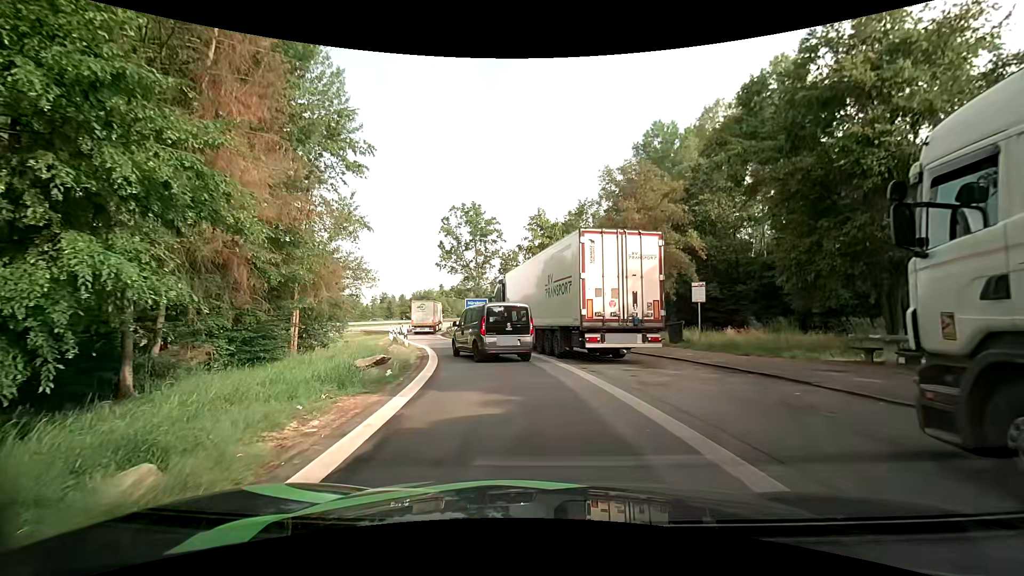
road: service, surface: asphalt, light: Day
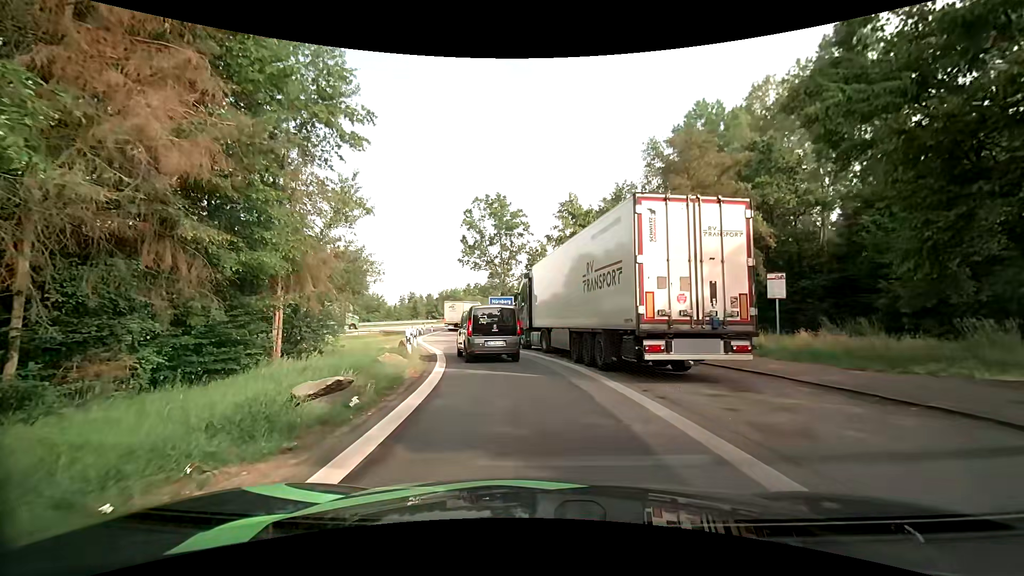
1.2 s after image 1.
(-0.1, +4.1) m; -2°
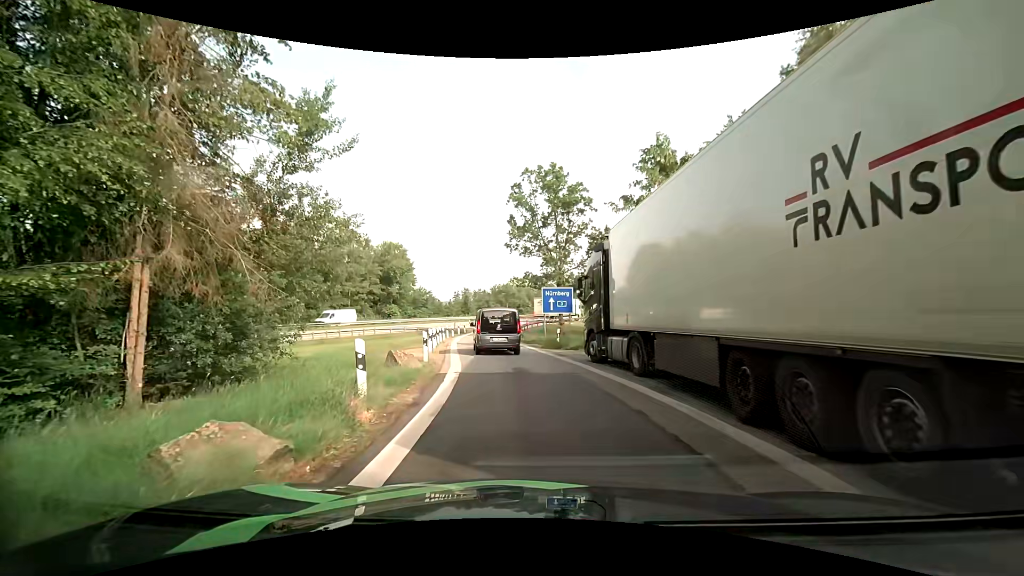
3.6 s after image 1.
(-0.6, +9.1) m; -8°
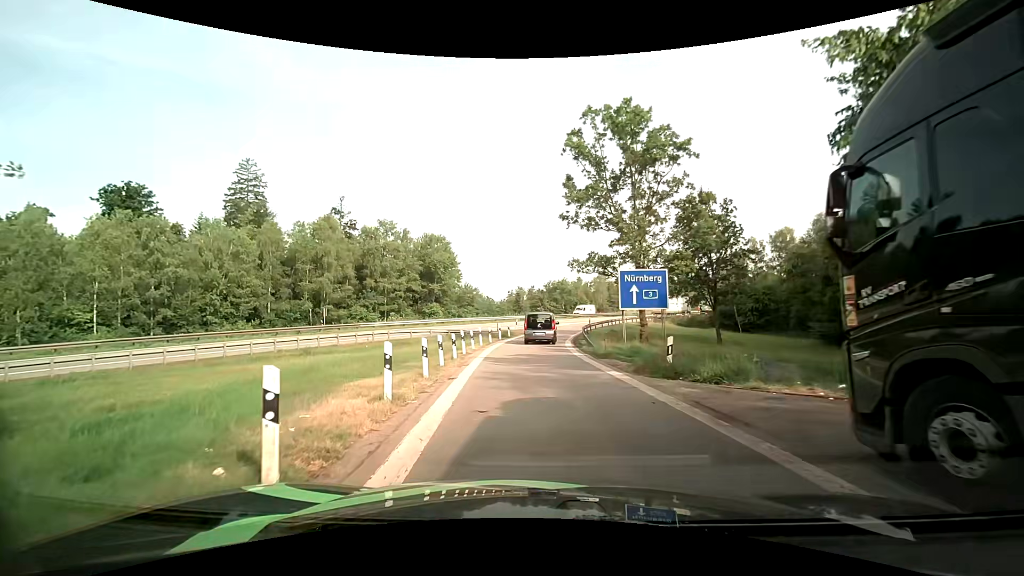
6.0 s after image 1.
(-0.4, +12.1) m; -5°
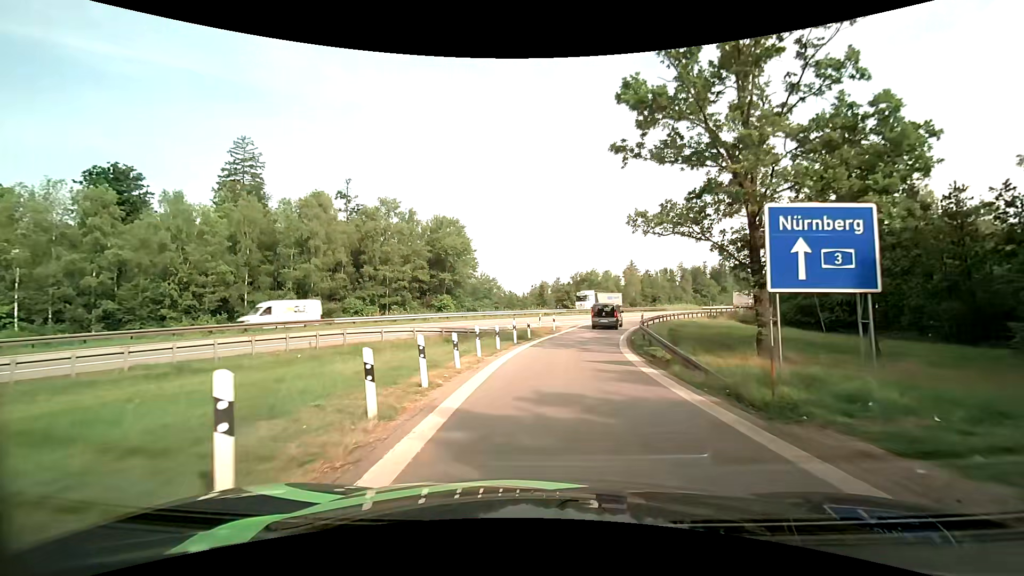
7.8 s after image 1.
(-0.5, +12.3) m; -3°
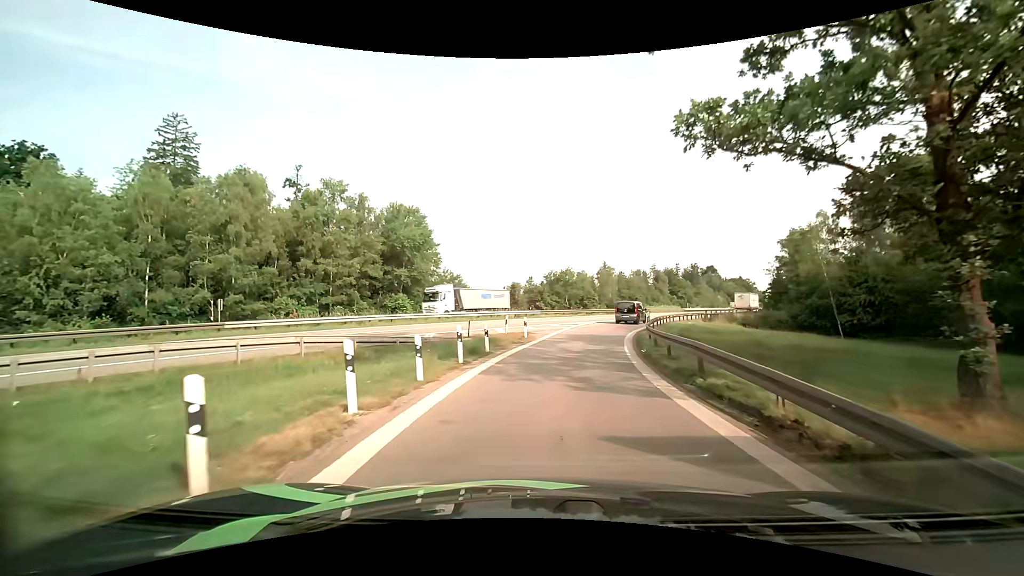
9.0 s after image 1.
(+0.3, +9.4) m; +4°
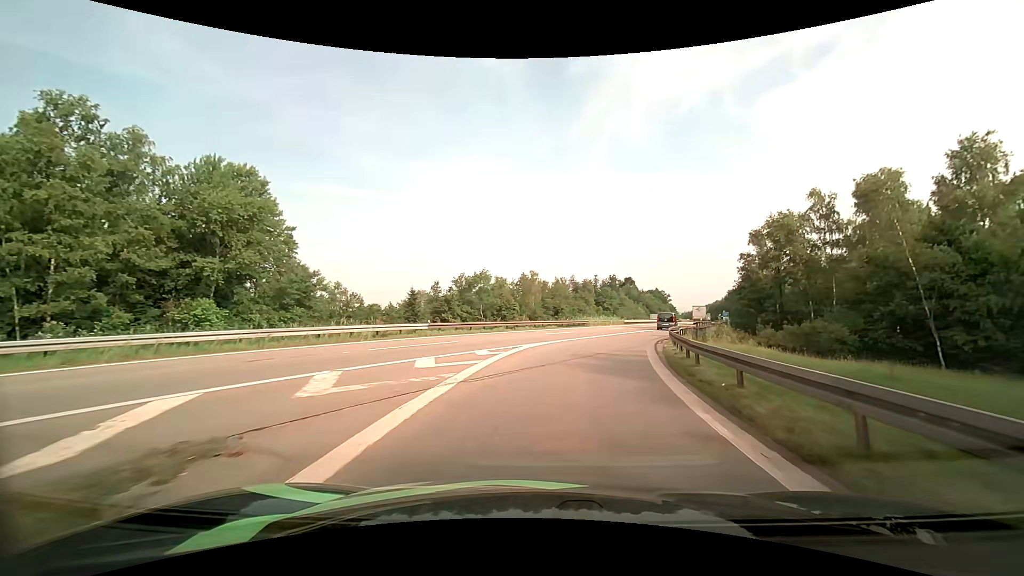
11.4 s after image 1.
(+1.6, +22.6) m; +9°
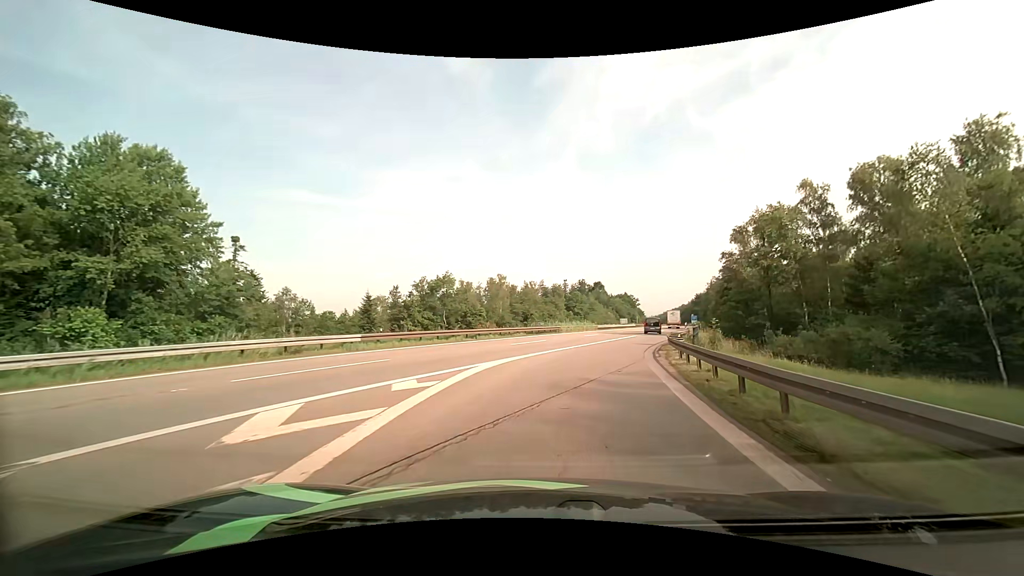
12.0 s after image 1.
(+0.2, +6.3) m; +4°
(+1, +10) (+2, +20) (+5, +30) (+7, +39) (+10, +49) (+14, +58) (+17, +68) (+20, +77) (+23, +87) (+26, +96) m
